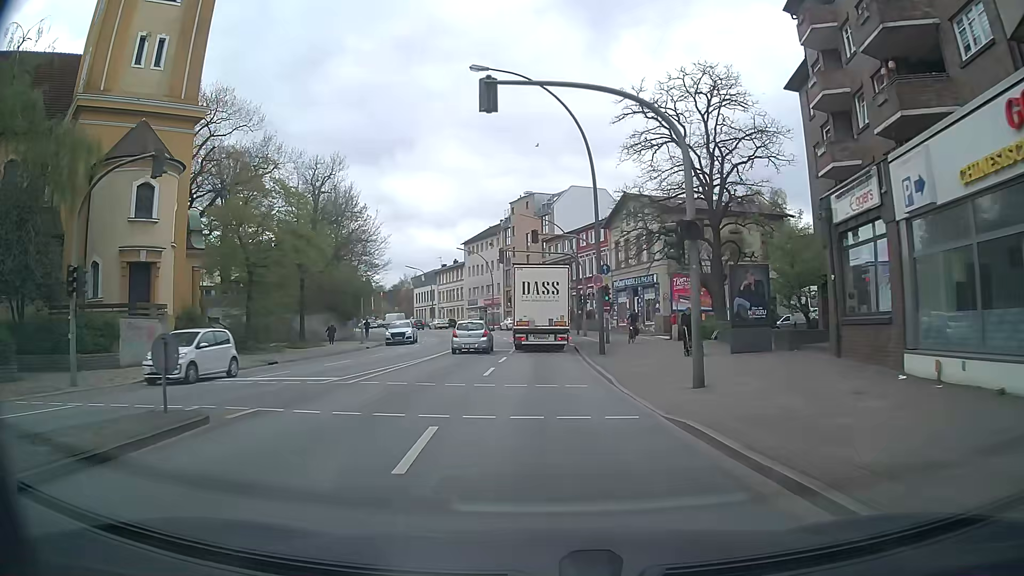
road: secondary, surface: asphalt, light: Day
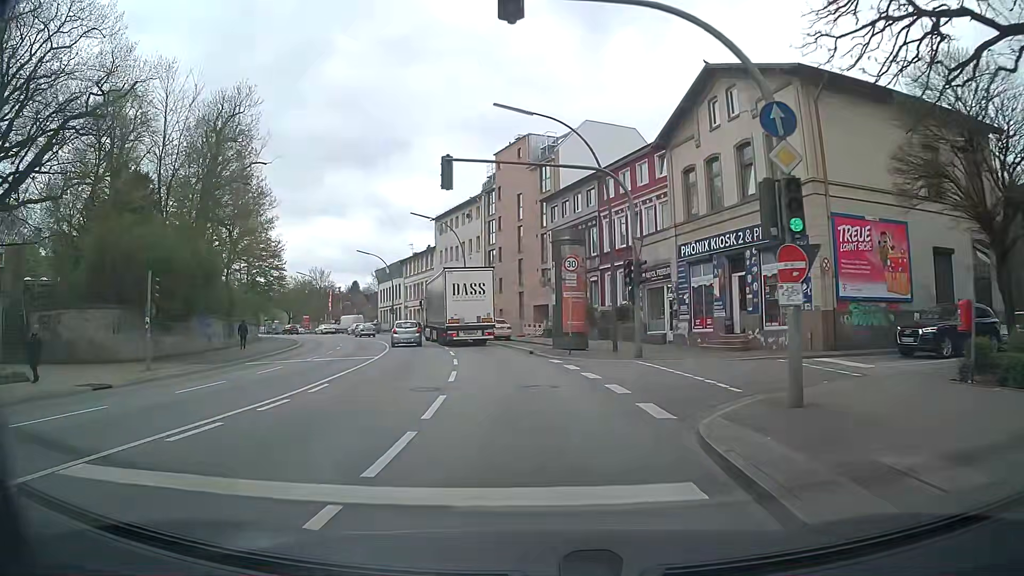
(+0.2, +28.7) m; 0°
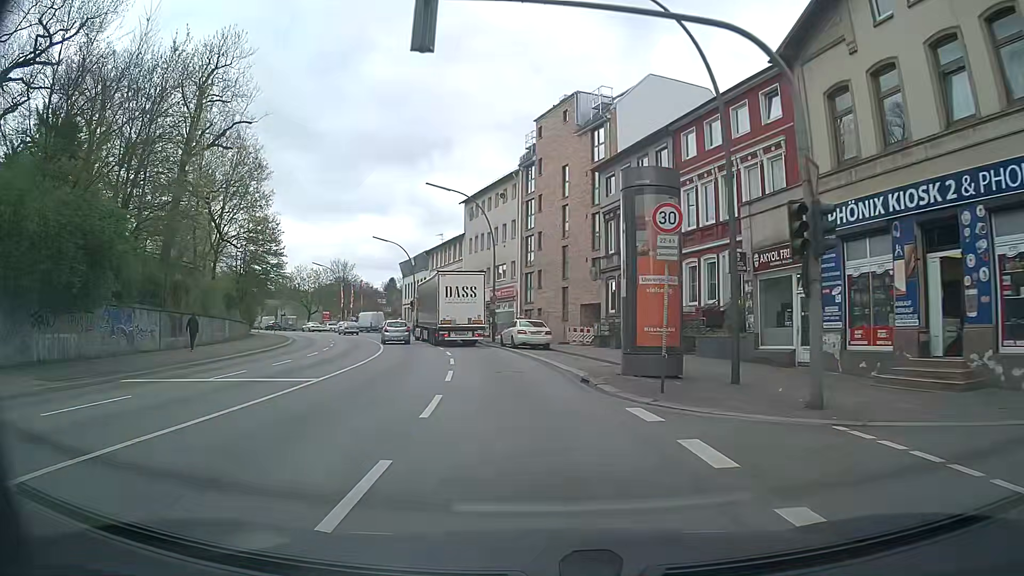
(-0.4, +11.8) m; -4°
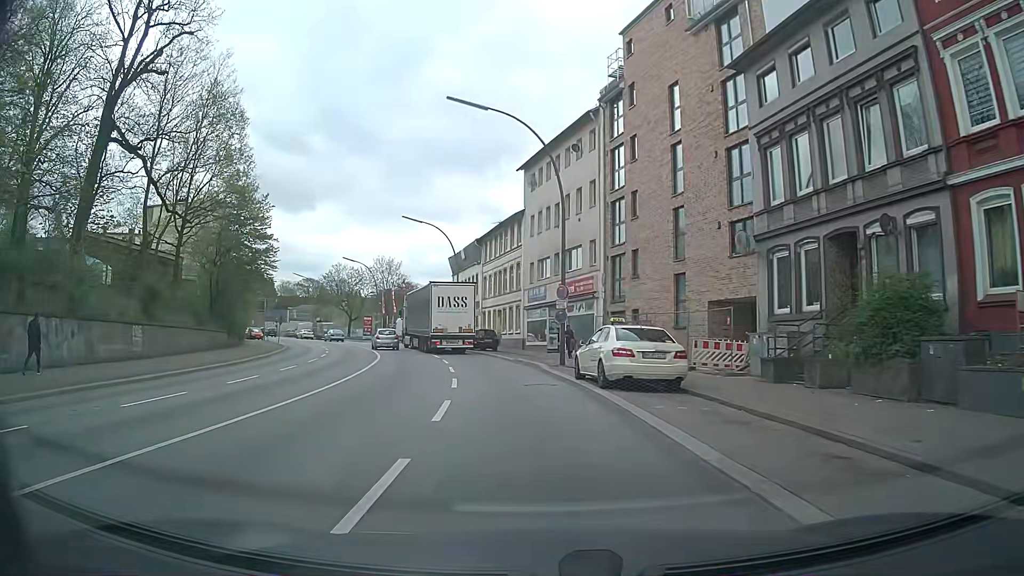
(-0.8, +17.8) m; -6°
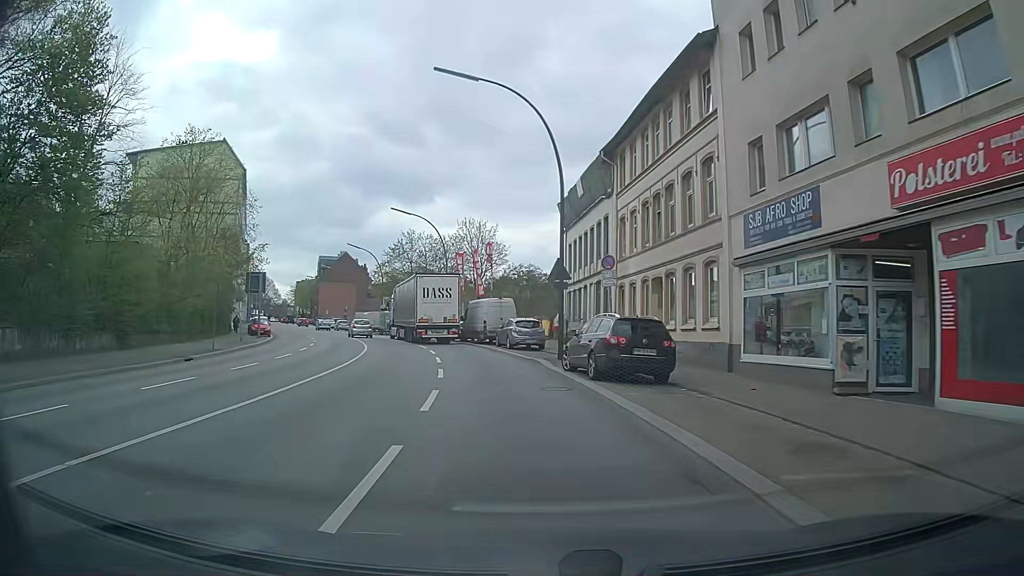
(-2.6, +29.9) m; -11°
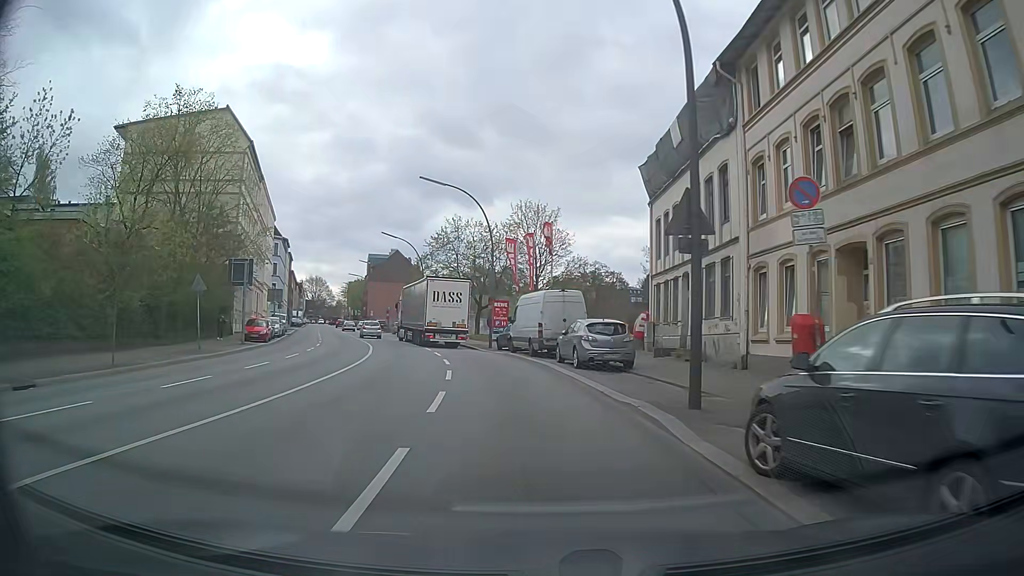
(-0.6, +12.0) m; -4°
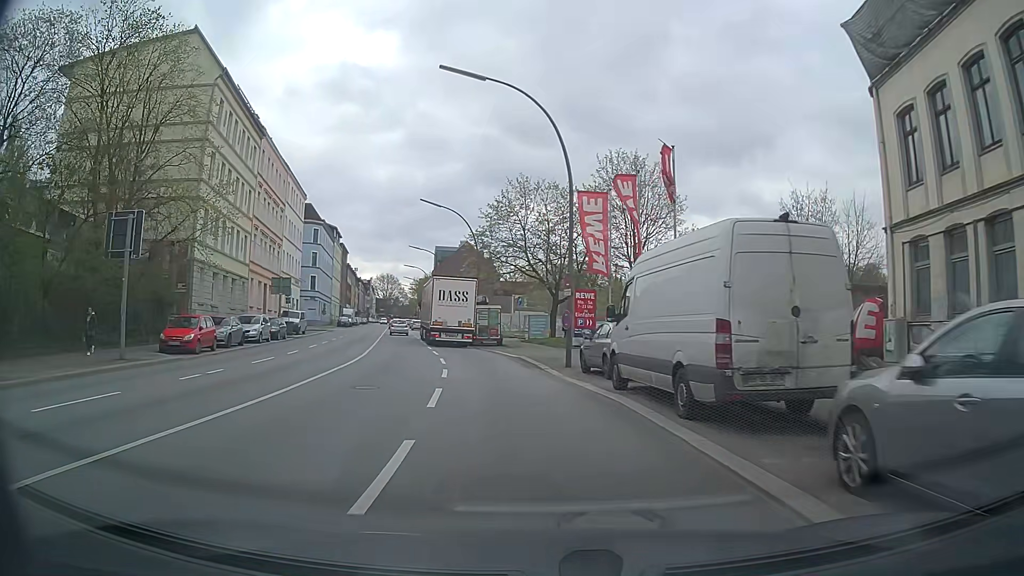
(-1.0, +17.7) m; -7°
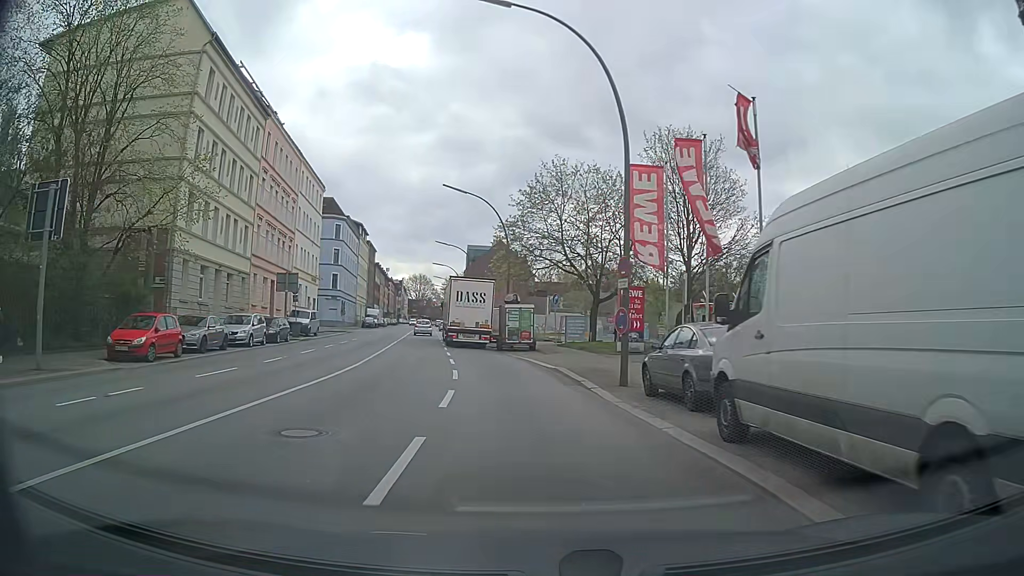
(-0.2, +5.8) m; -3°
(0, +10) (-1, +20) (-3, +30) (-4, +40) (-6, +50) (-8, +59) (-9, +69) (-11, +79) (-12, +89) (-14, +99) m
